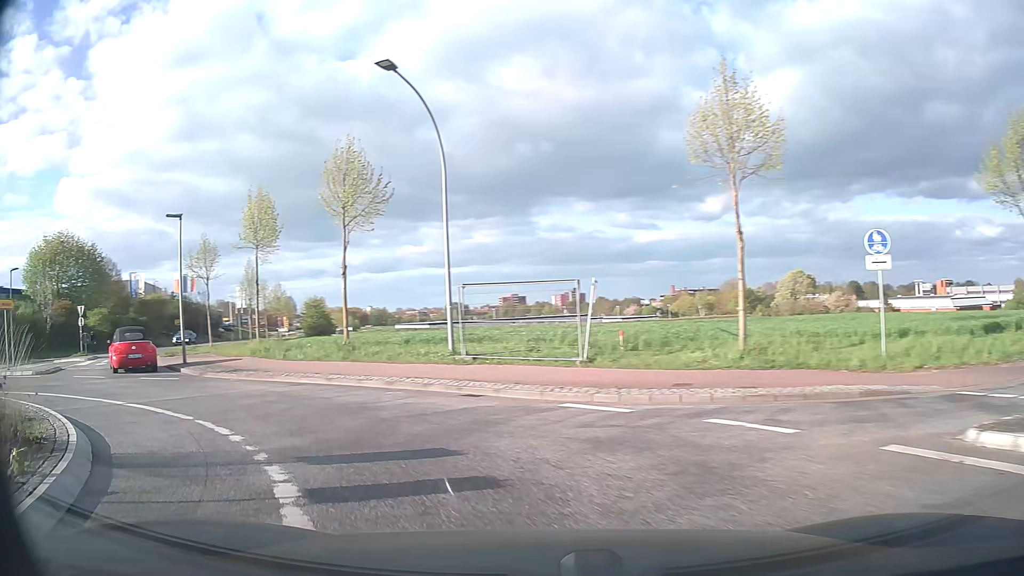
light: Day
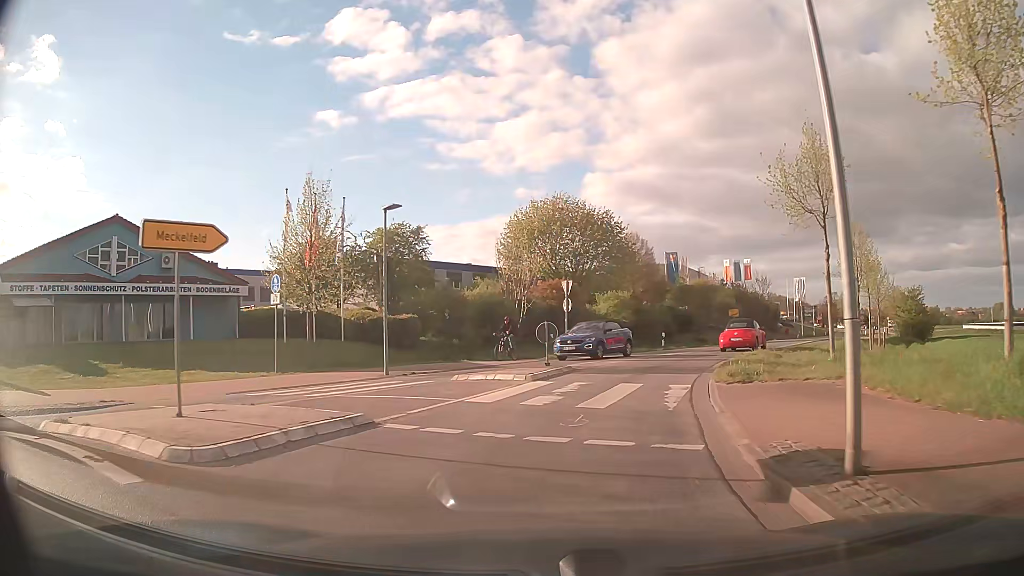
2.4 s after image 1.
(-10.1, +15.7) m; -51°
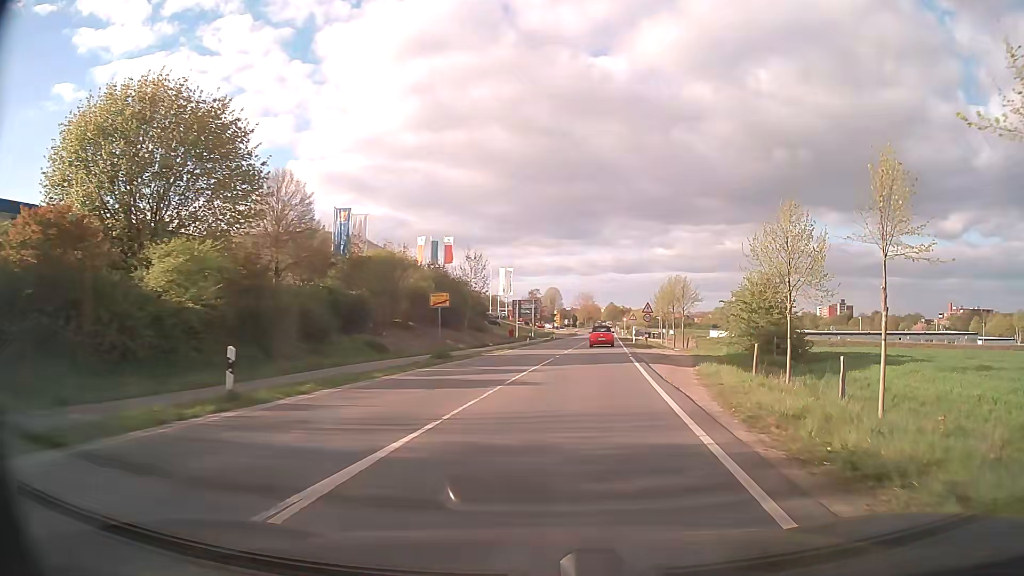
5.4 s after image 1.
(+6.6, +28.1) m; +26°
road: secondary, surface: asphalt
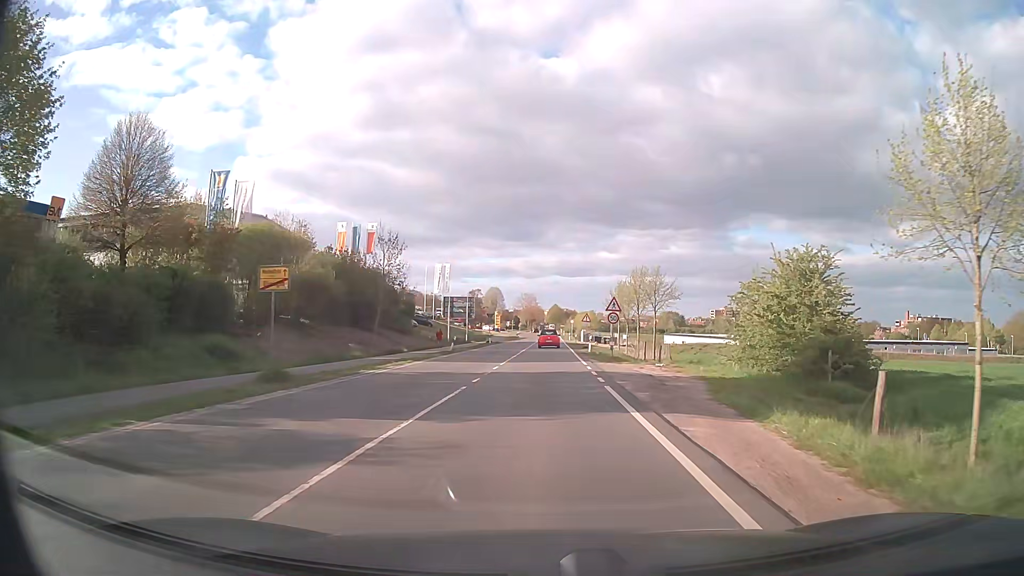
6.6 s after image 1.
(+0.9, +13.3) m; +5°
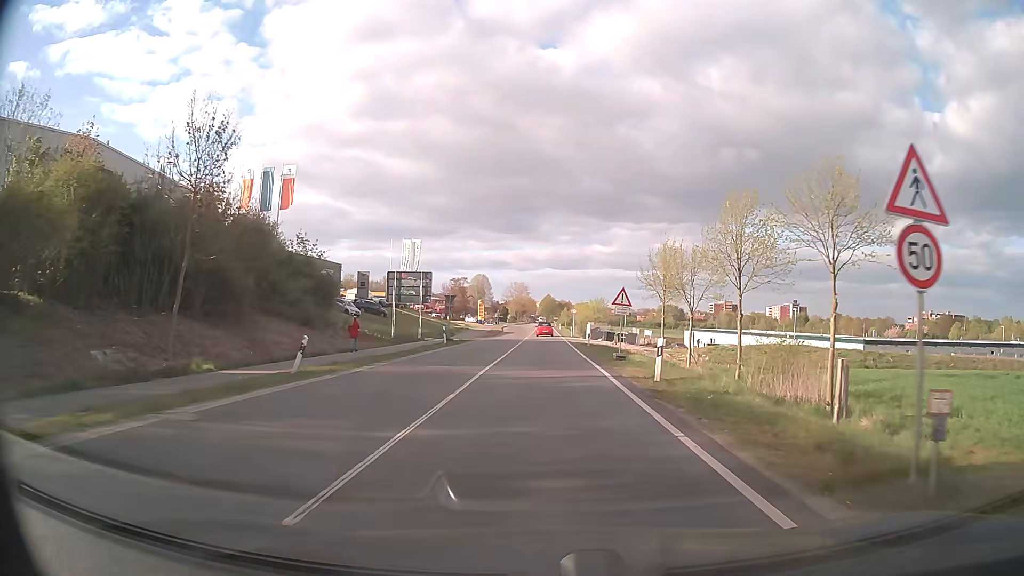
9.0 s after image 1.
(+0.1, +27.9) m; +1°
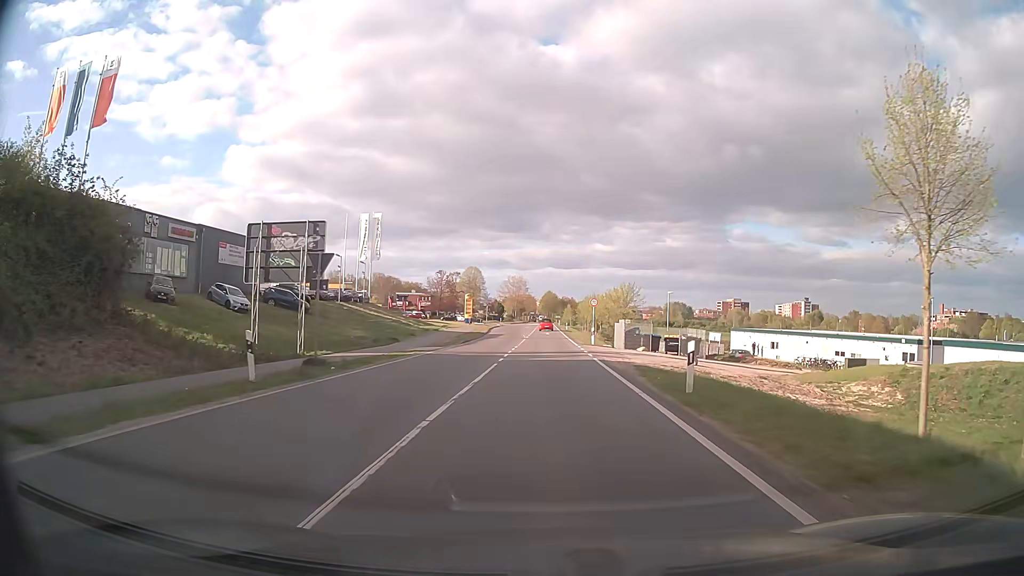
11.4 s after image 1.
(0.0, +28.4) m; 0°
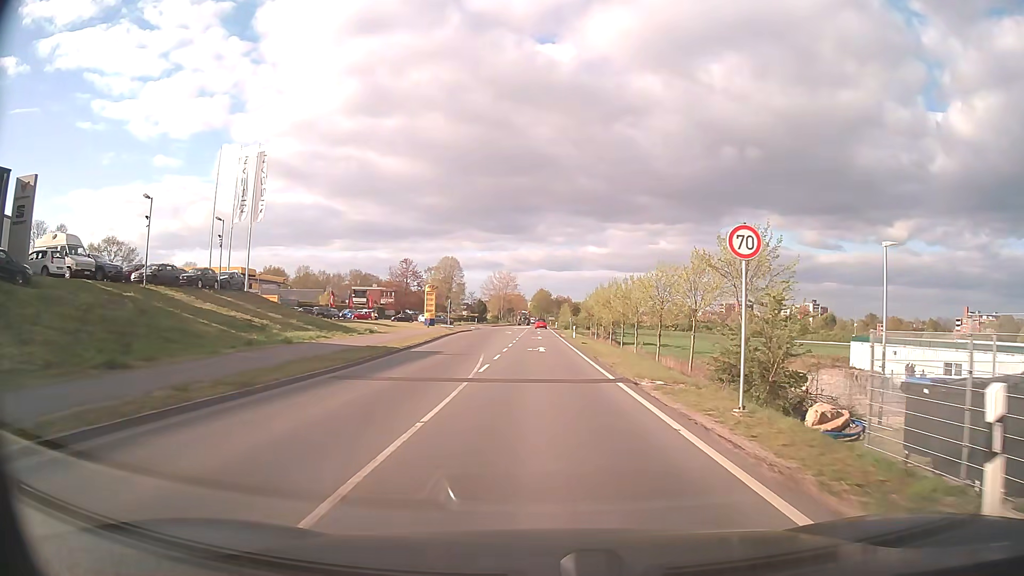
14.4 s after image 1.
(+0.3, +37.3) m; +1°
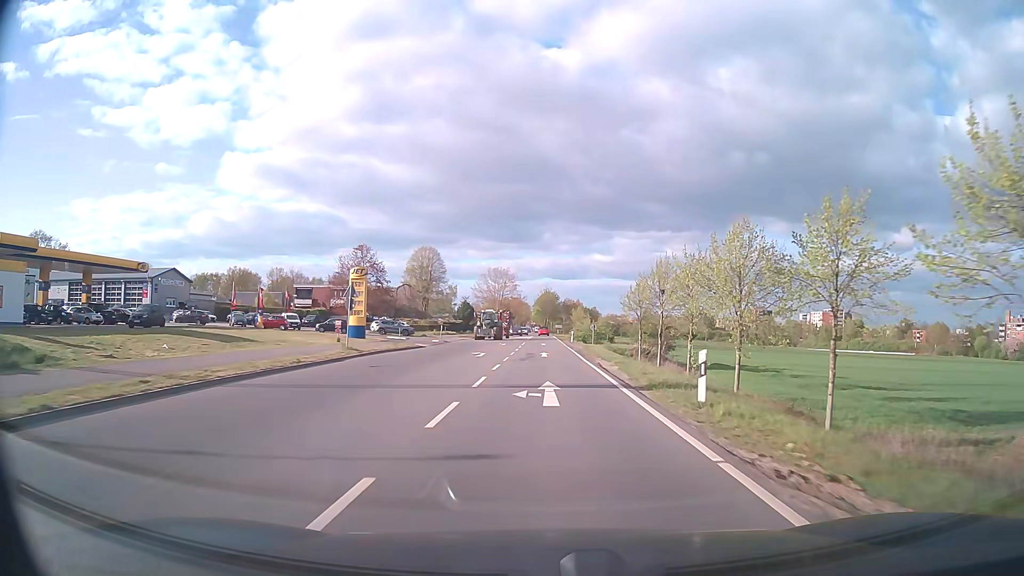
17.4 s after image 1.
(-0.2, +39.9) m; -1°
(0, +10) (0, +20) (0, +30) (0, +40) (0, +50) (0, +60) (0, +70) (0, +80) (0, +90) (0, +100) m
